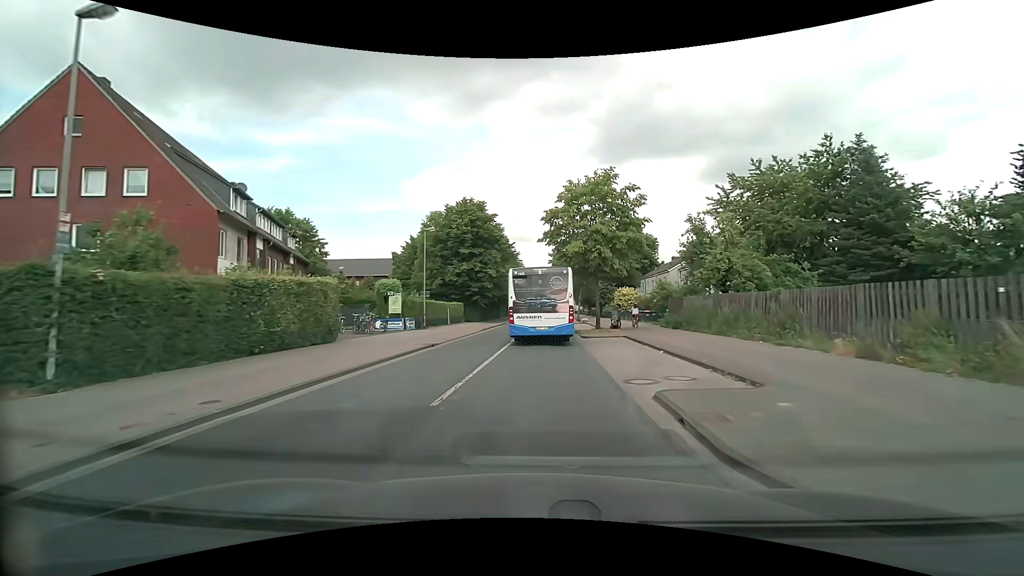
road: tertiary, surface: asphalt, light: Day
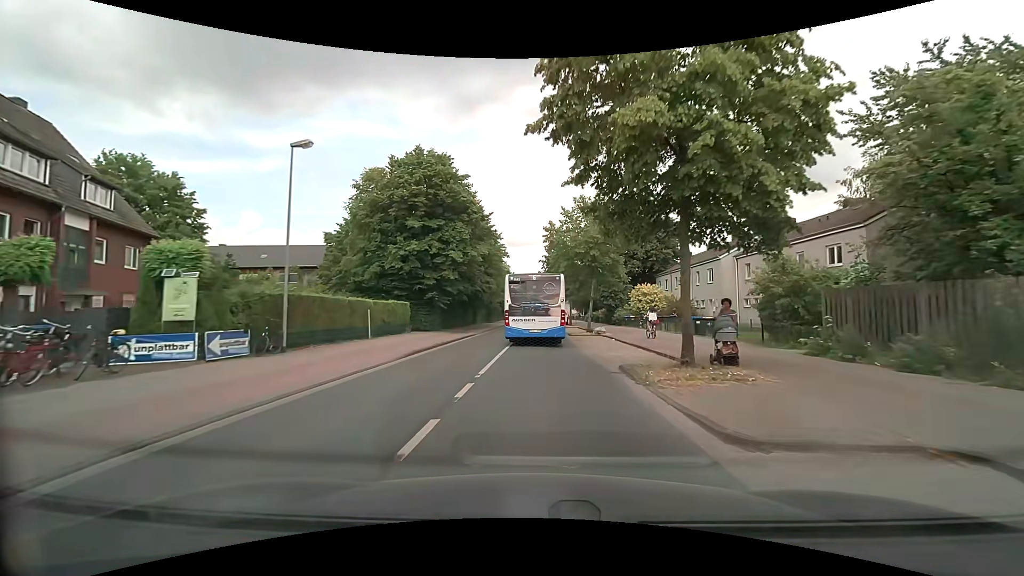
(+0.2, +20.0) m; +1°
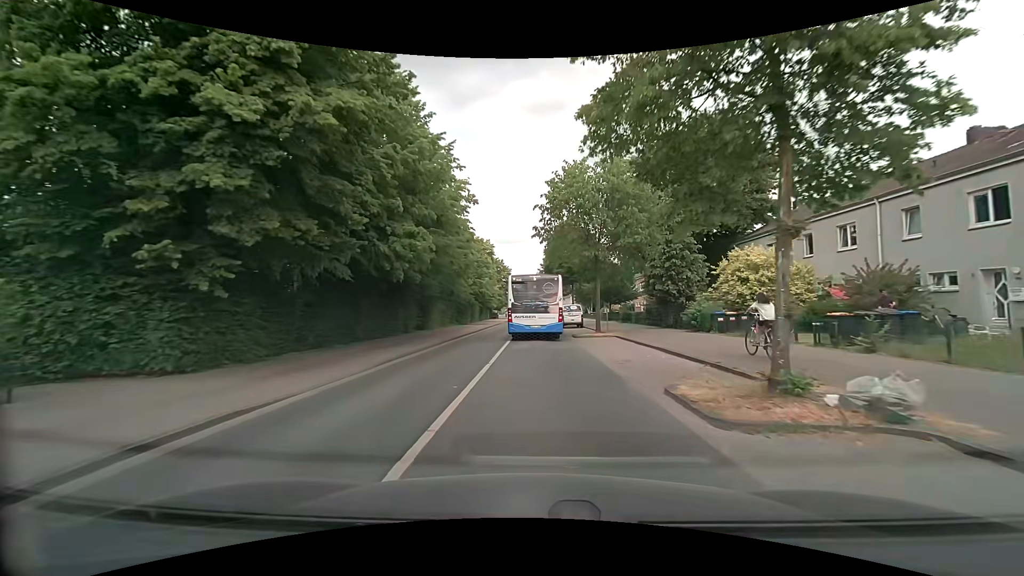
(0.0, +27.2) m; 0°
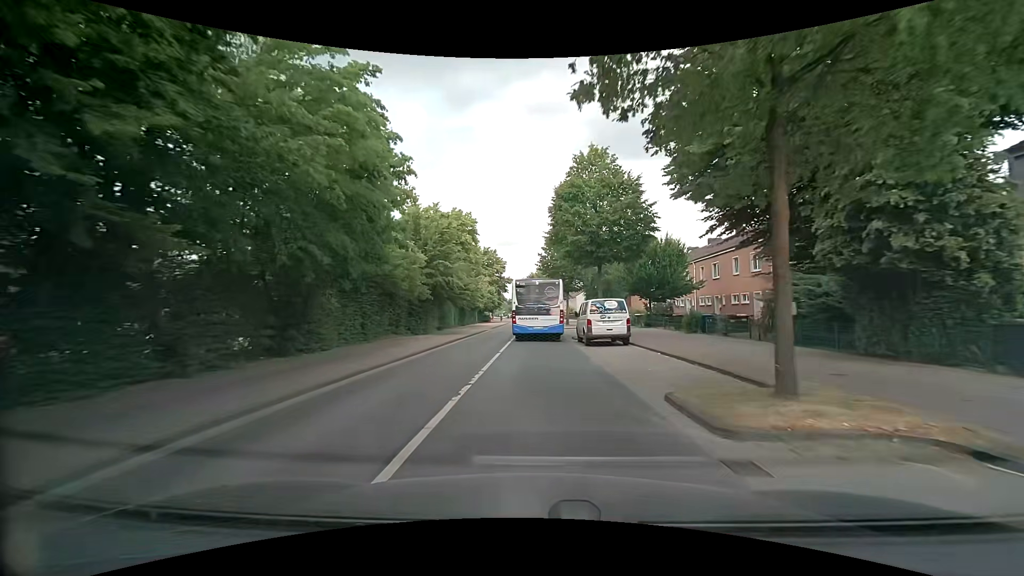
(+0.3, +21.1) m; +1°
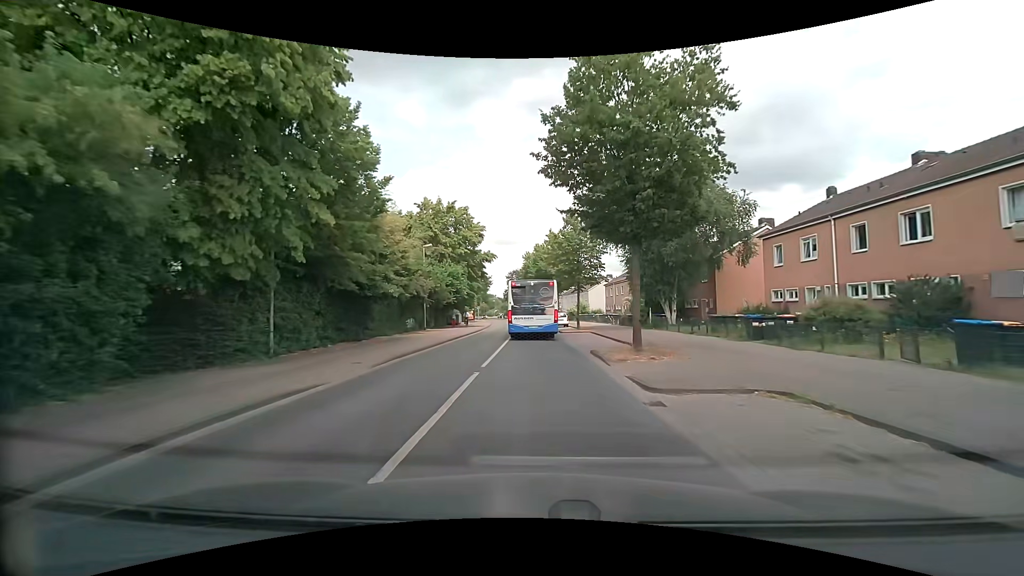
(-0.1, +37.0) m; 0°
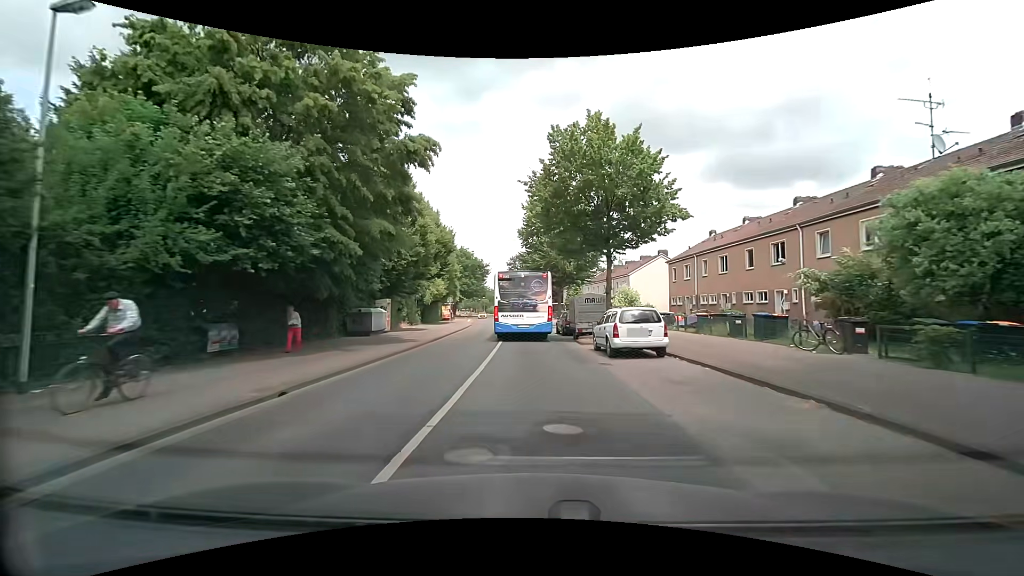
(-0.1, +35.8) m; -1°
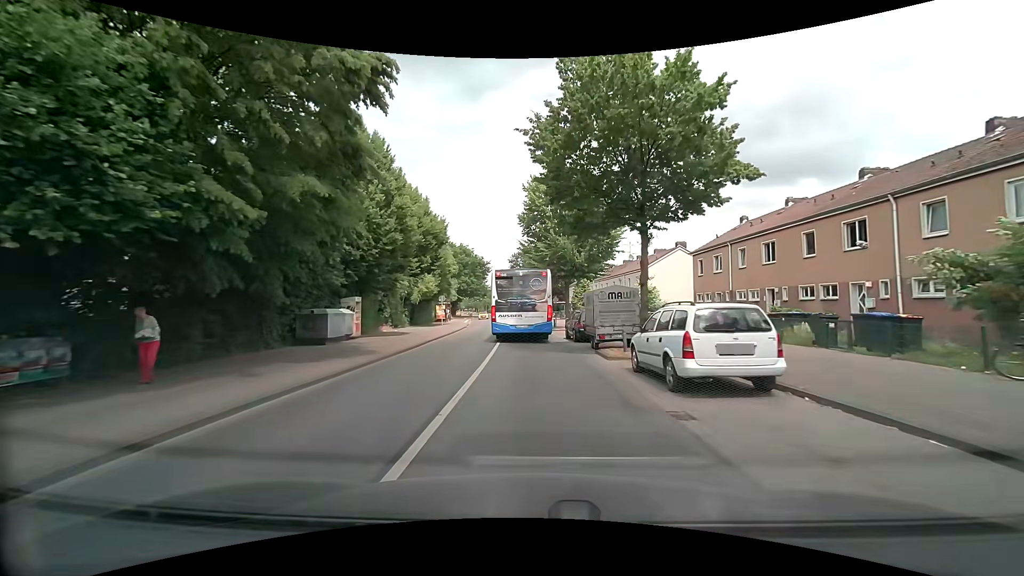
(0.0, +6.3) m; 0°
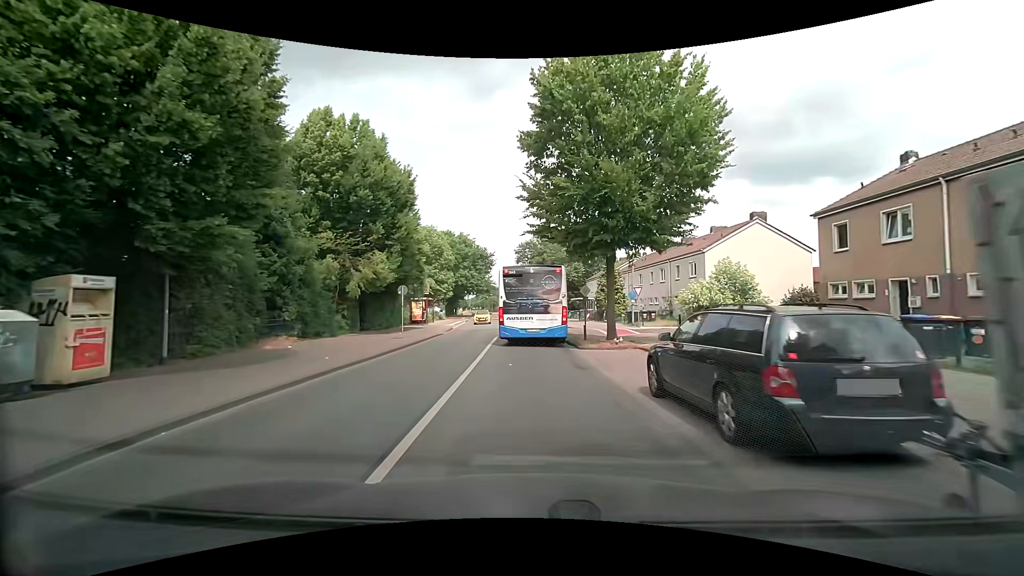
(0.0, +16.6) m; 0°
